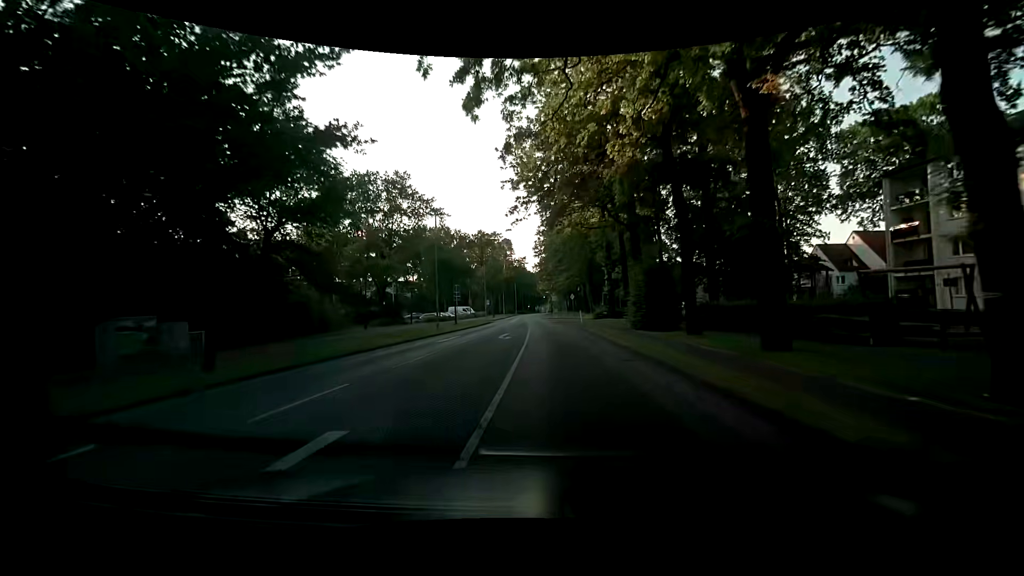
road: tertiary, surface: asphalt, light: Day
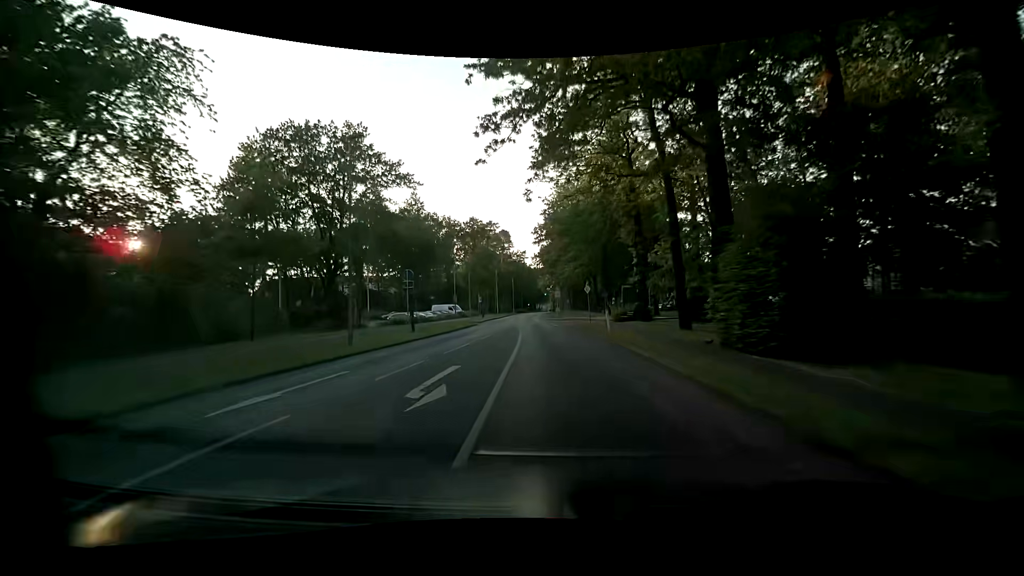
(-0.2, +15.3) m; 0°
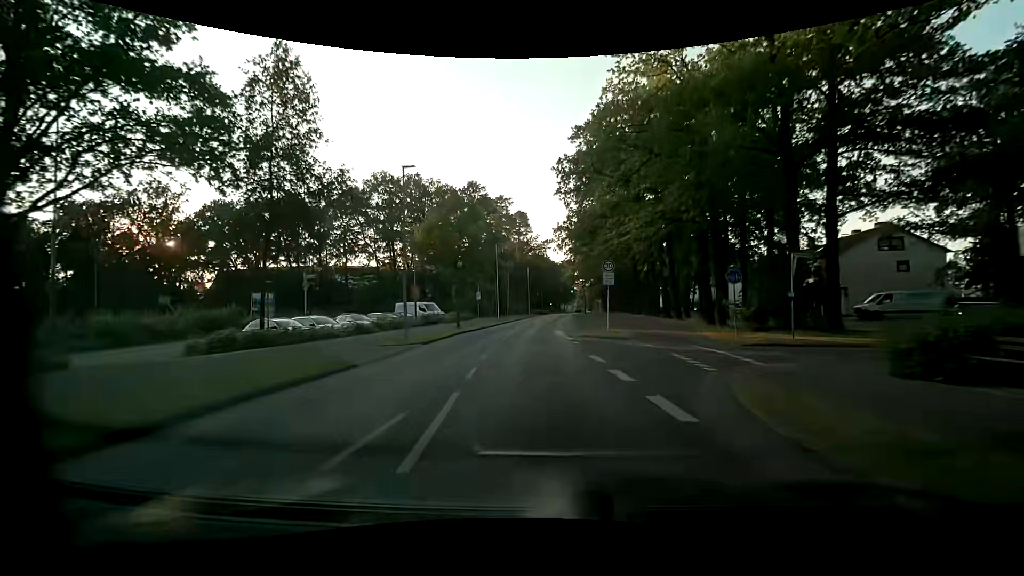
(-1.0, +30.6) m; -4°
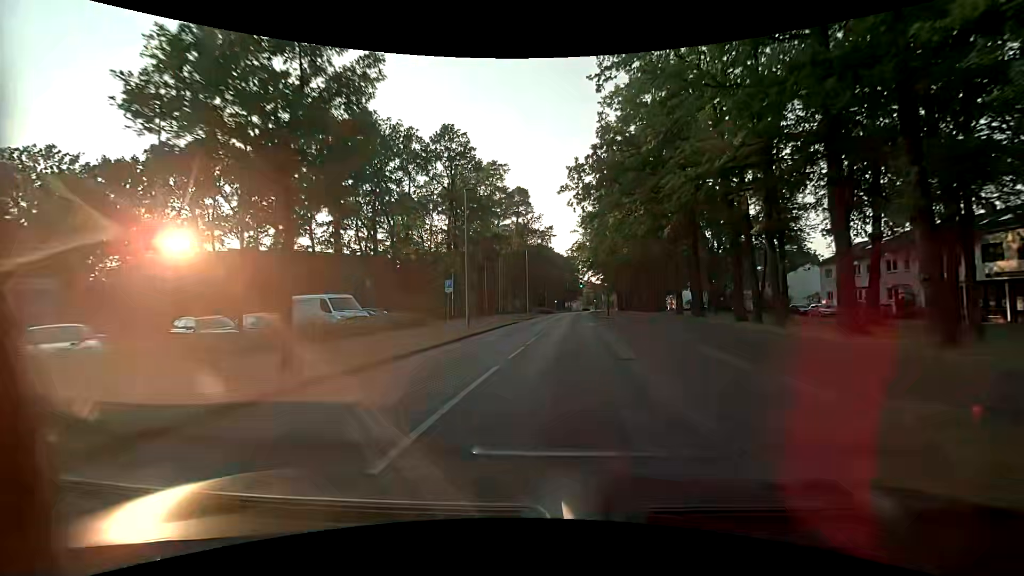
(-0.3, +22.9) m; 0°
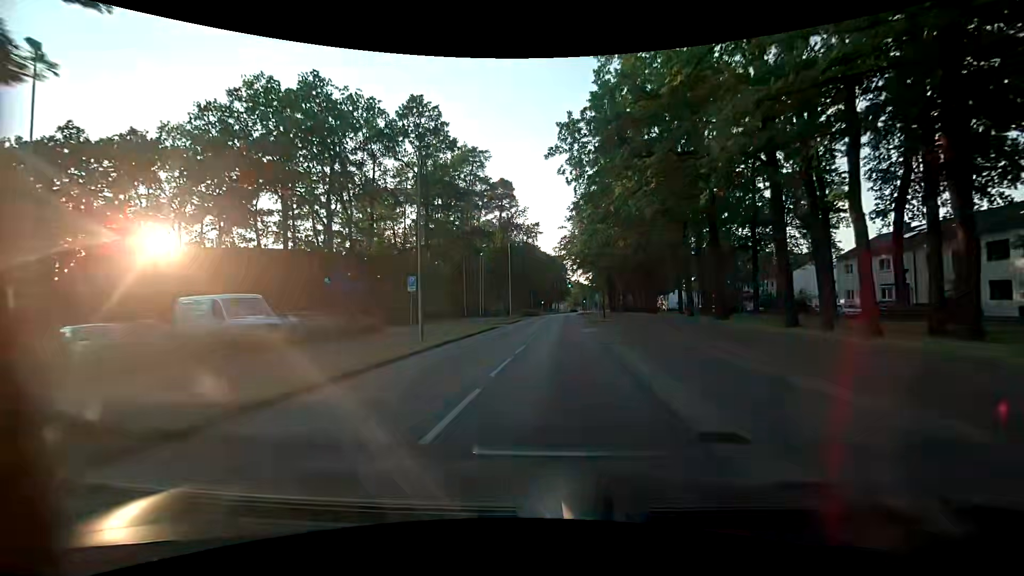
(+0.1, +7.6) m; +1°
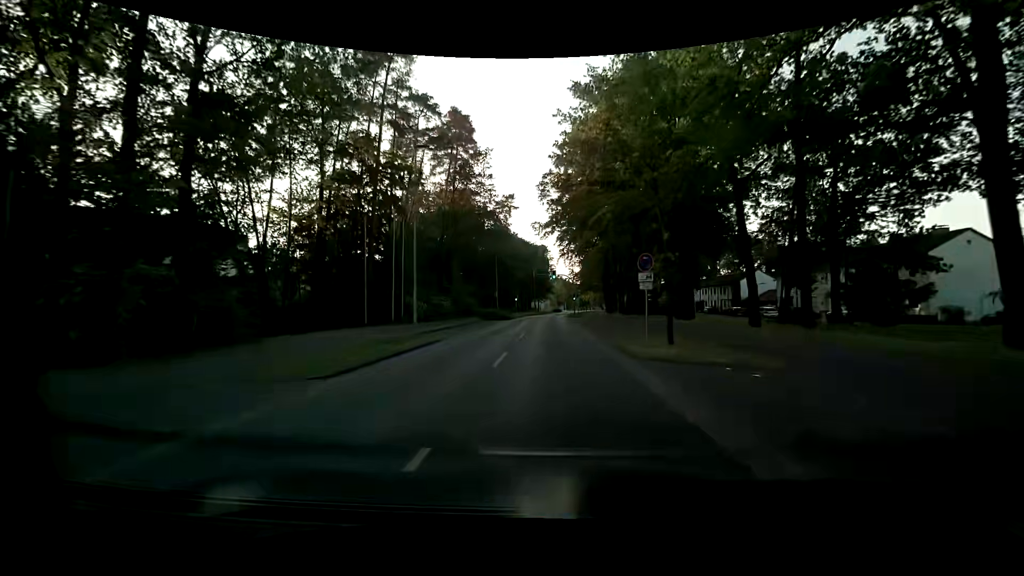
(+1.1, +30.5) m; +2°
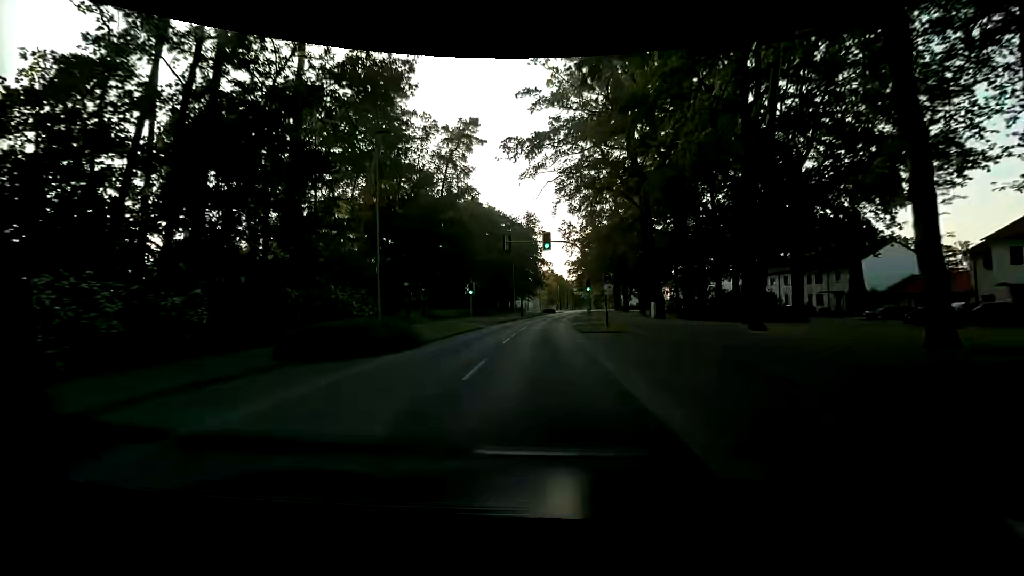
(+0.6, +38.3) m; +1°
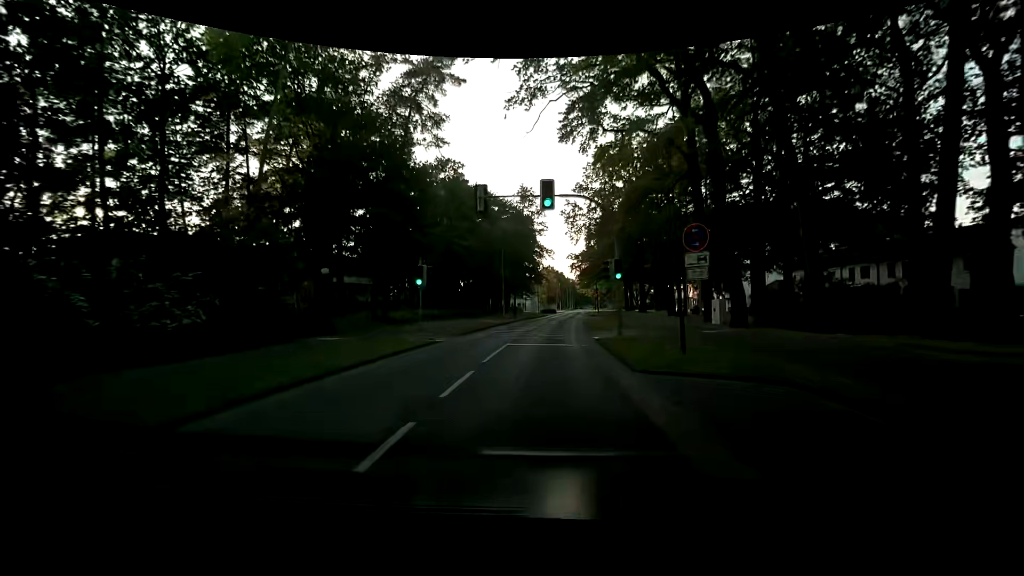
(+0.2, +15.3) m; +1°
(0, +10) (0, +20) (0, +30) (+1, +40) (+2, +50) (+2, +60) (+3, +70) (+4, +80) (+5, +90) (+5, +100) m
